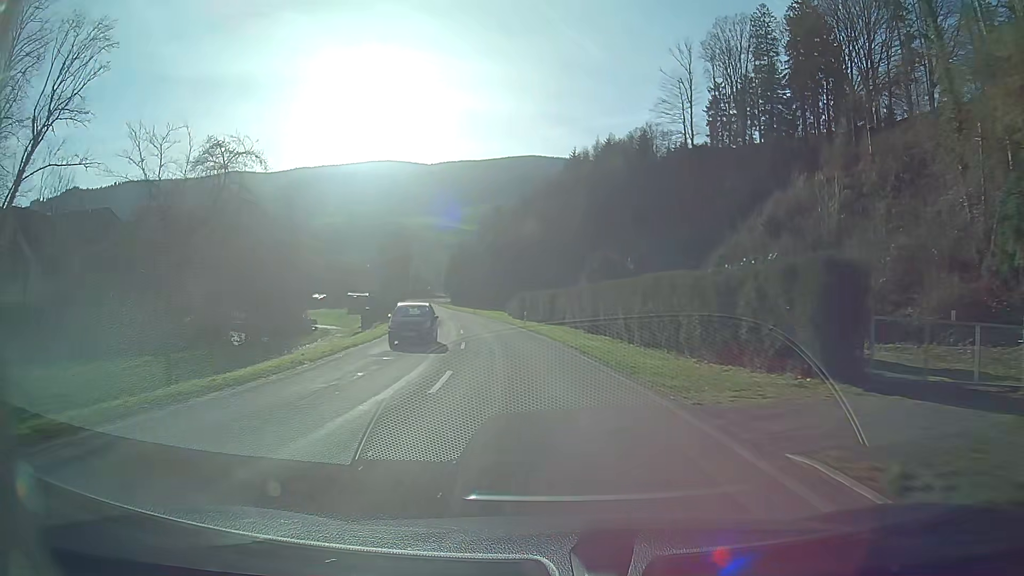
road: secondary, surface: asphalt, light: Day
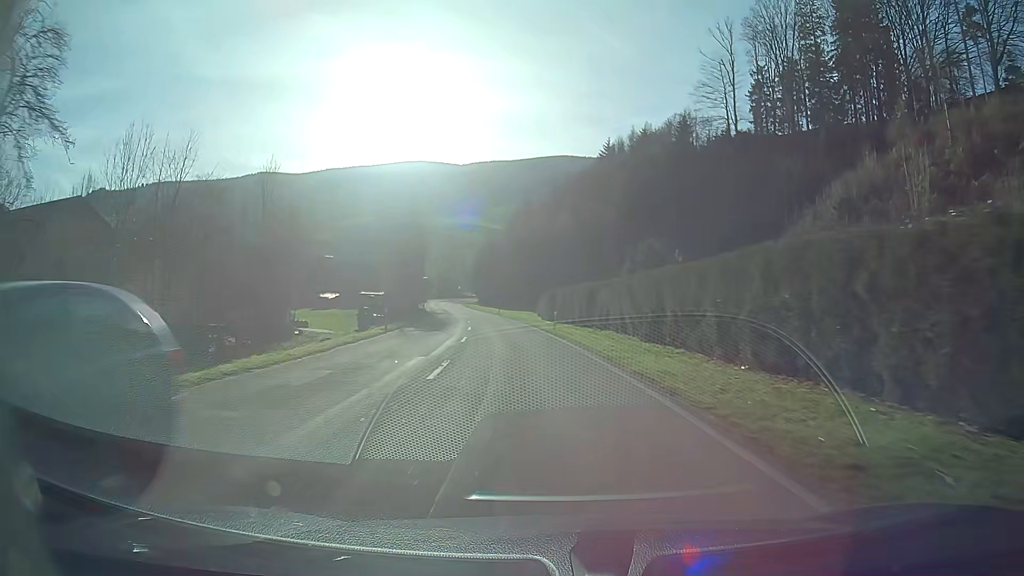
(-0.3, +11.4) m; -3°
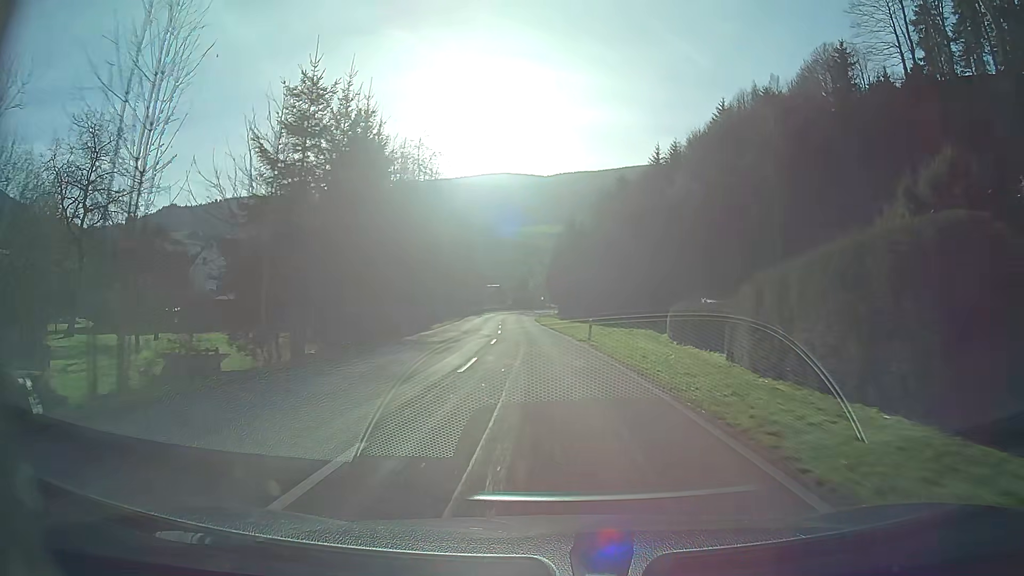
(-3.2, +46.0) m; -7°
